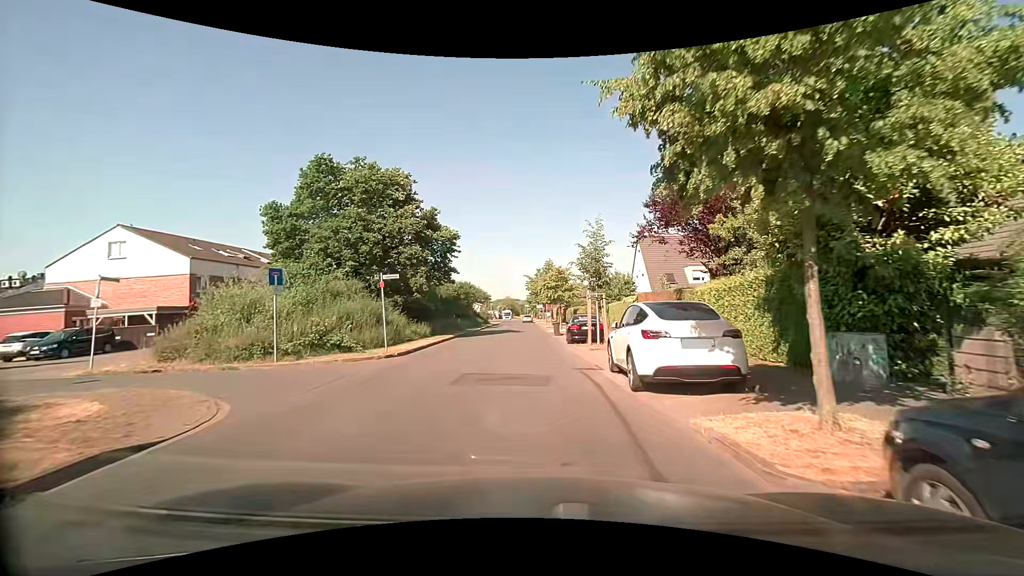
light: Day
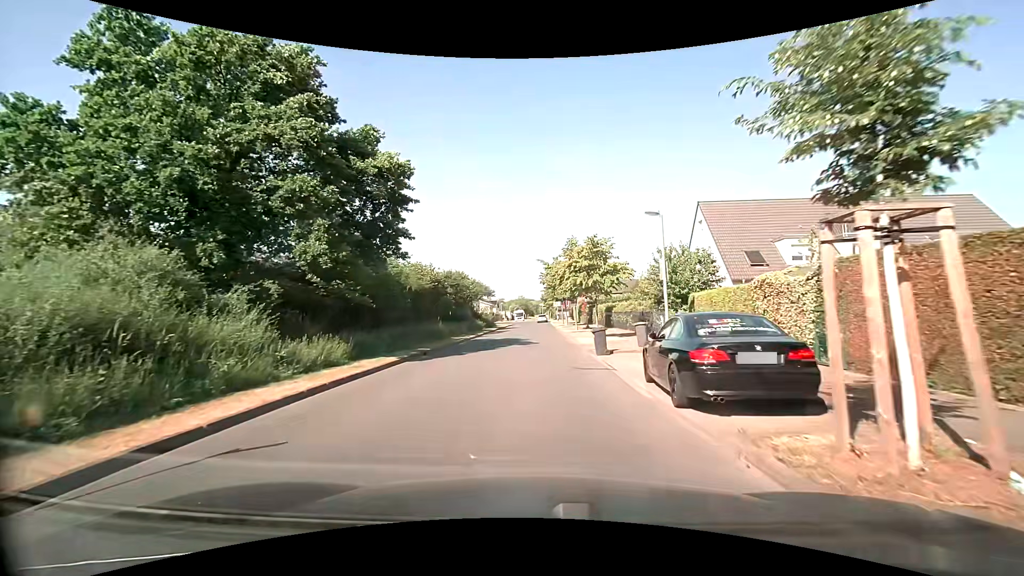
(0.0, +16.4) m; -1°
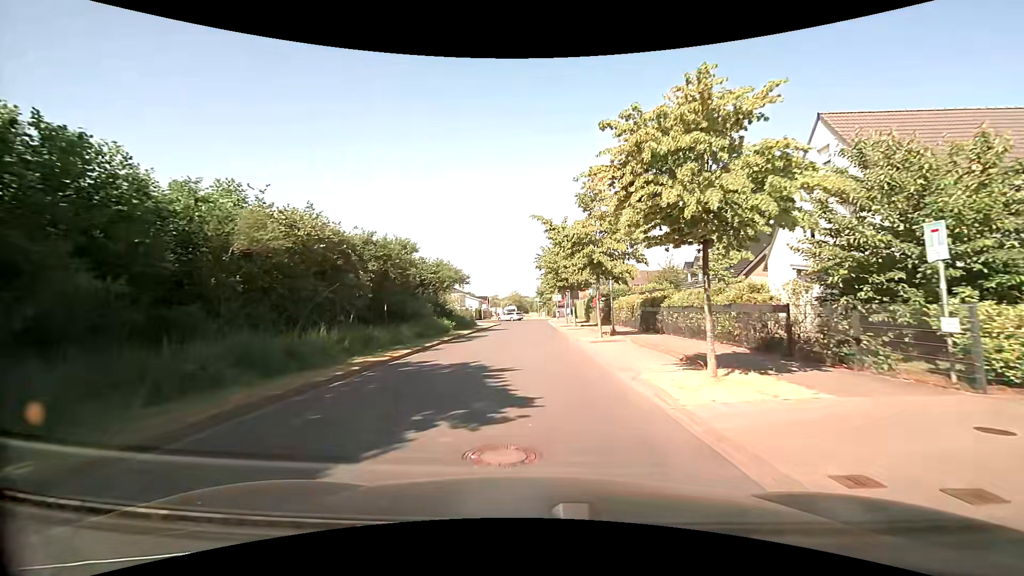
(+0.2, +17.4) m; 0°
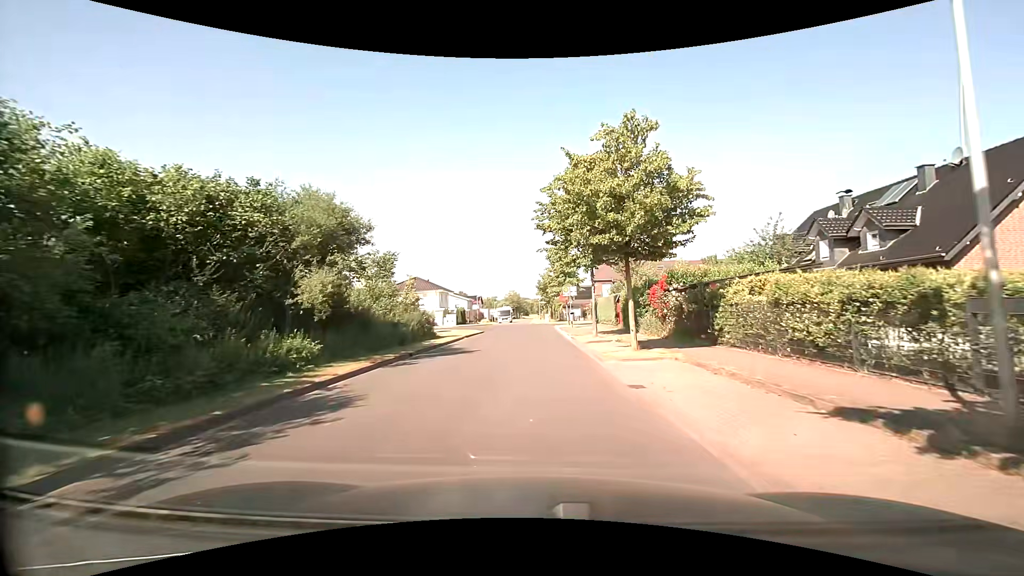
(+0.5, +22.9) m; +2°
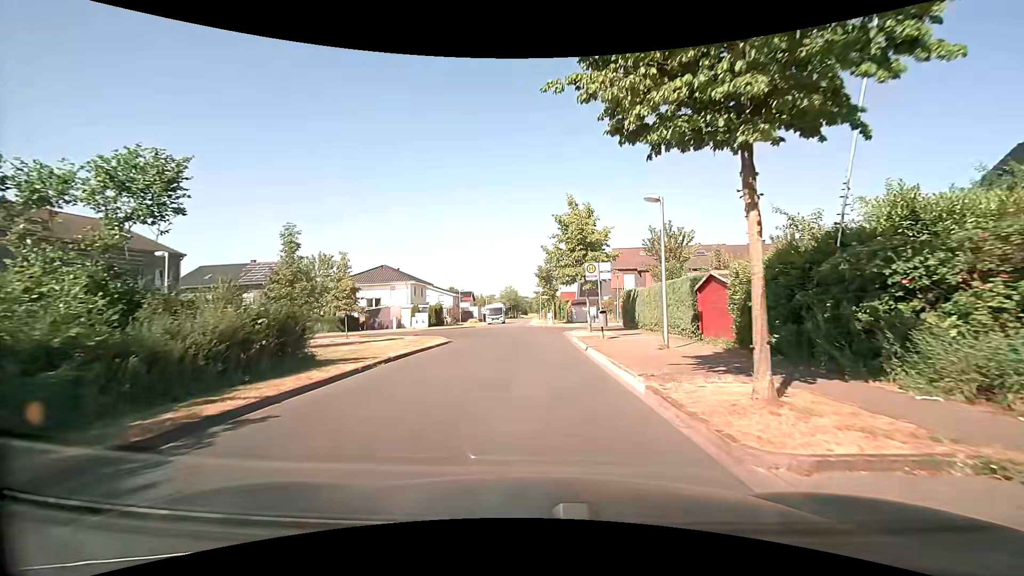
(-0.2, +18.1) m; 0°
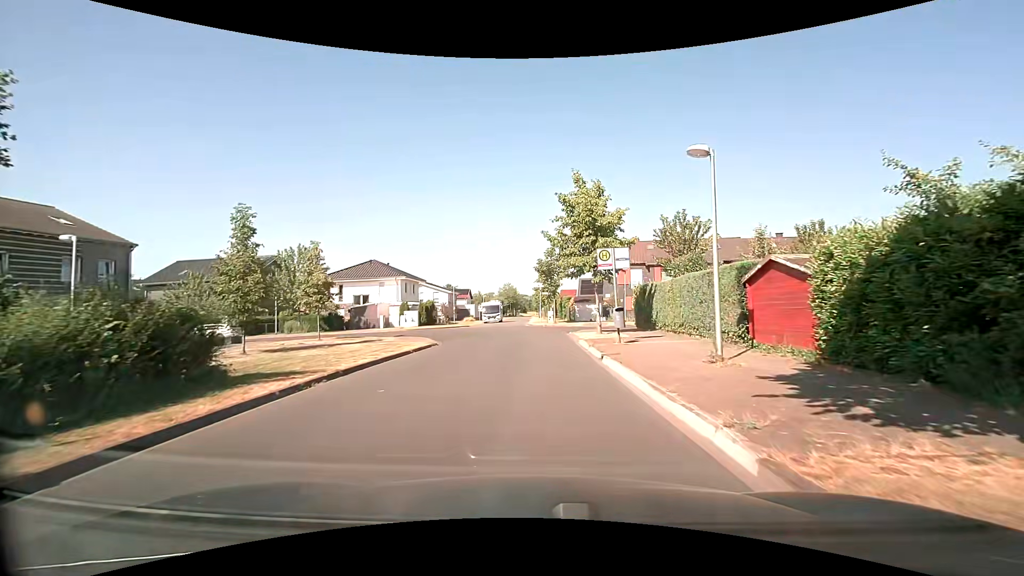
(0.0, +4.3) m; 0°
